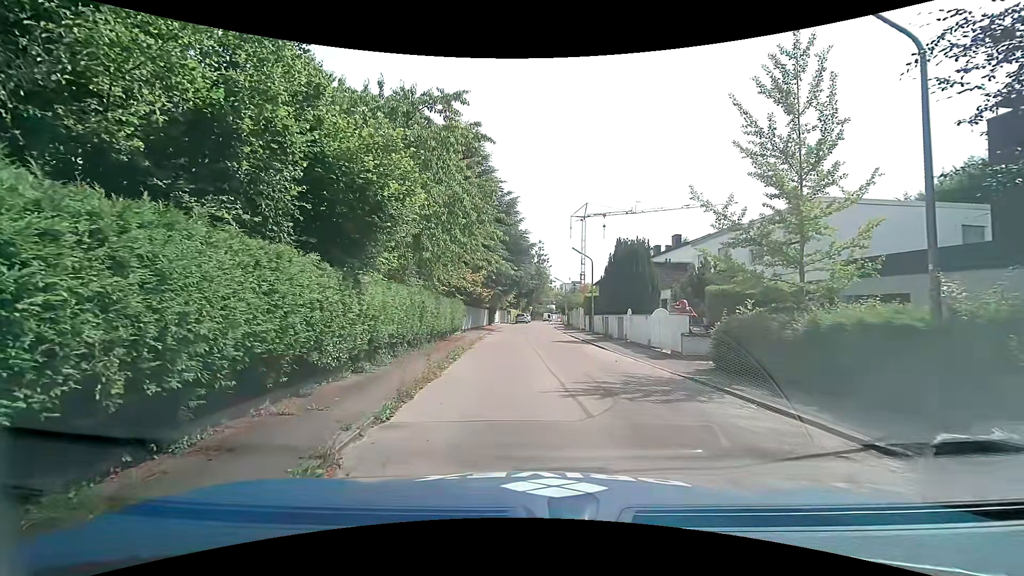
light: Day
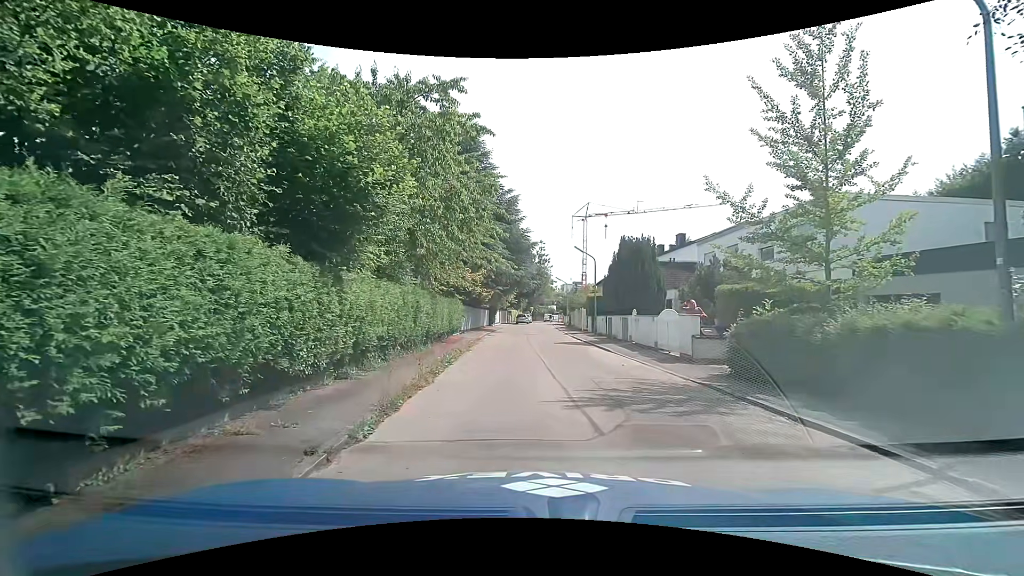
(0.0, +0.9) m; +1°
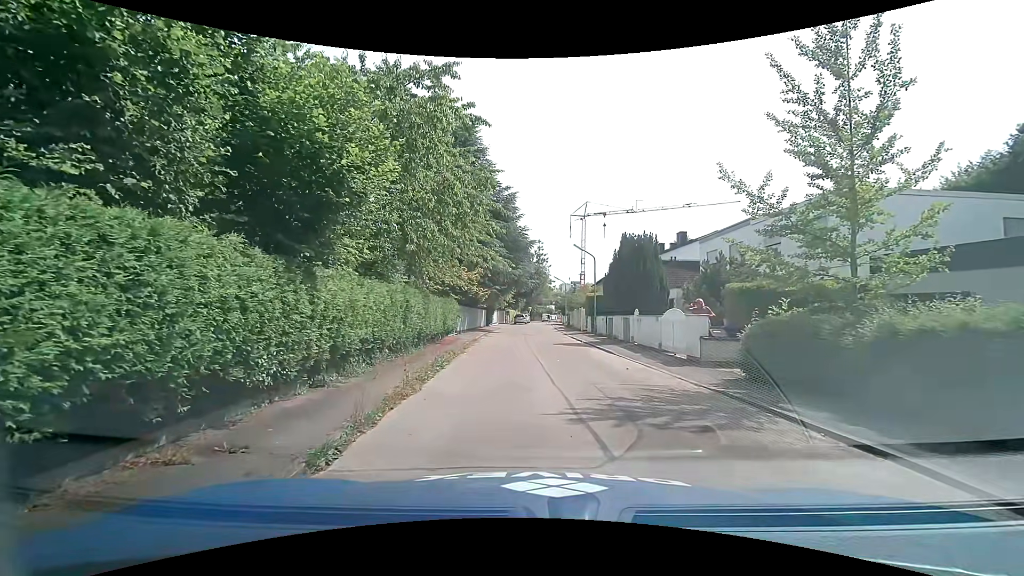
(0.0, +0.9) m; +1°
